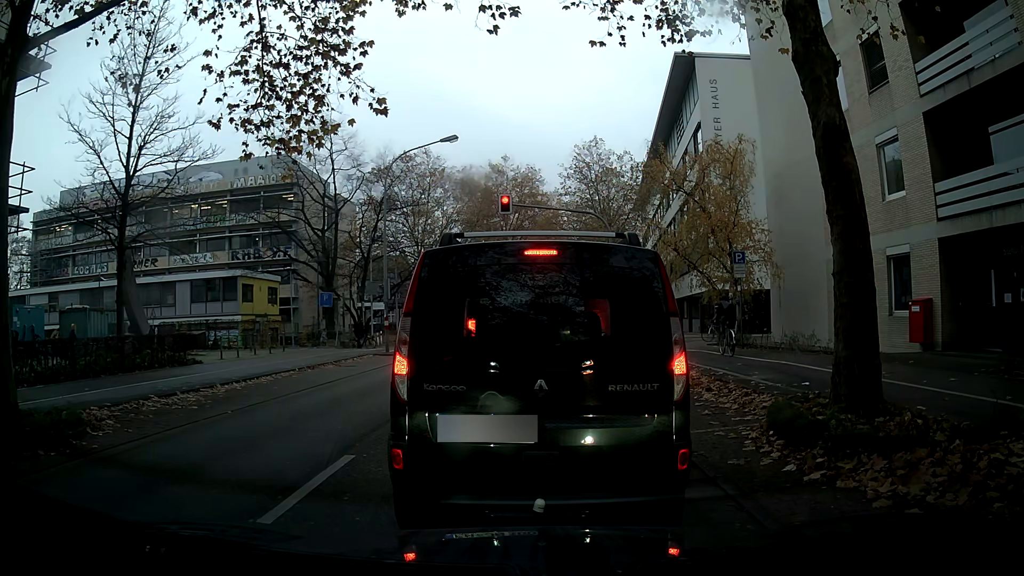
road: secondary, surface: asphalt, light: Day
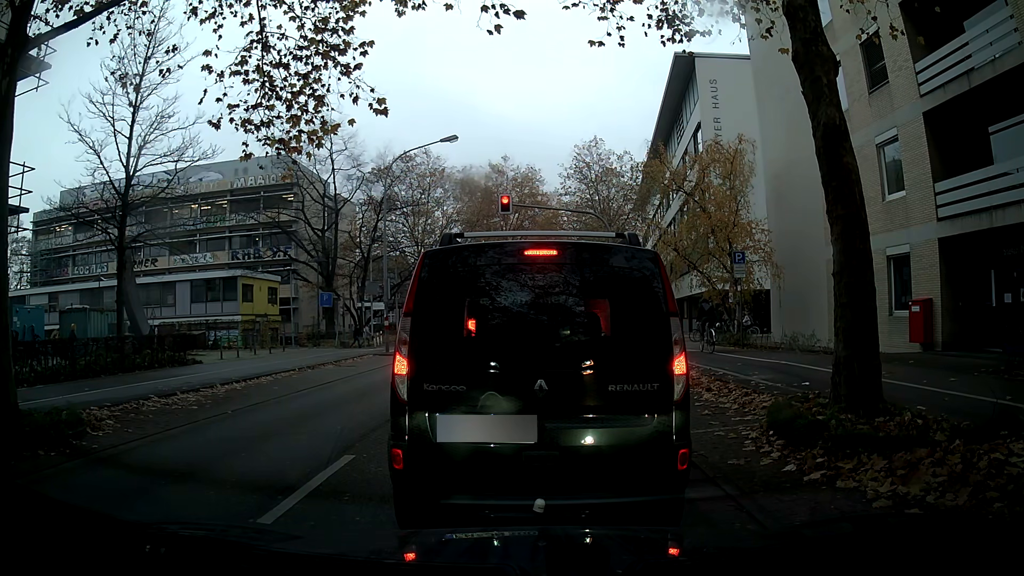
(0.0, 0.0) m; 0°
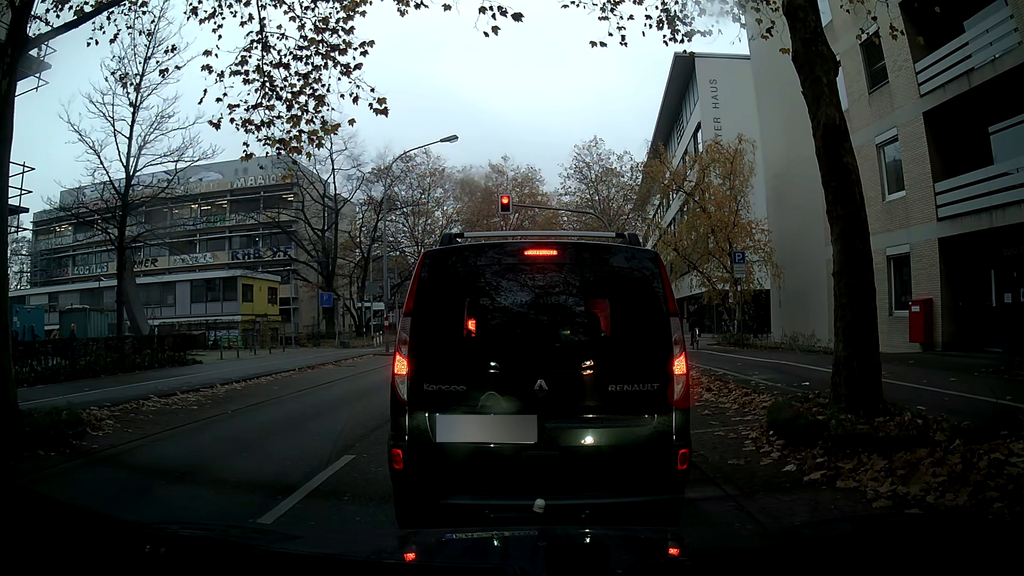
(0.0, 0.0) m; 0°
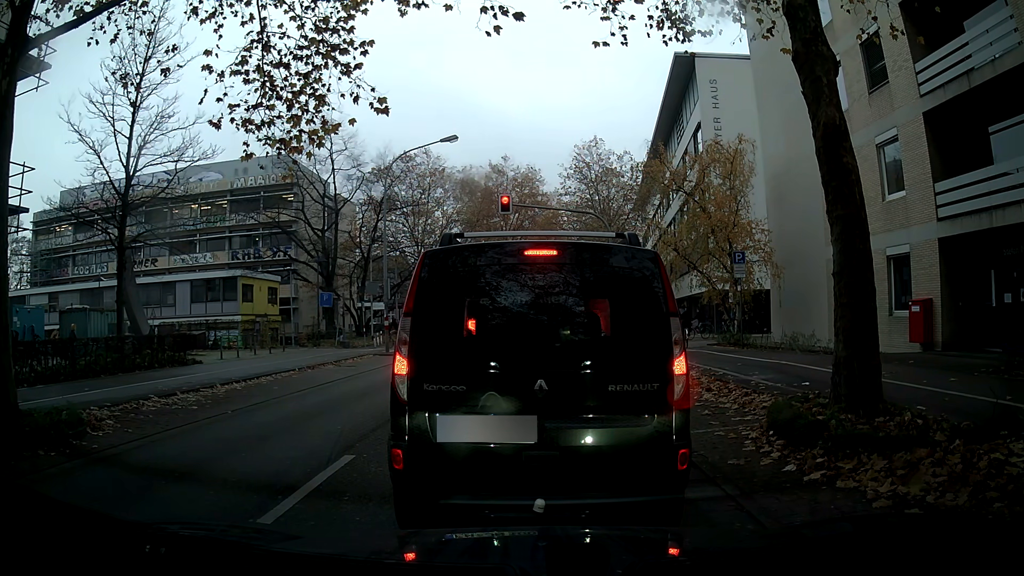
(0.0, 0.0) m; 0°
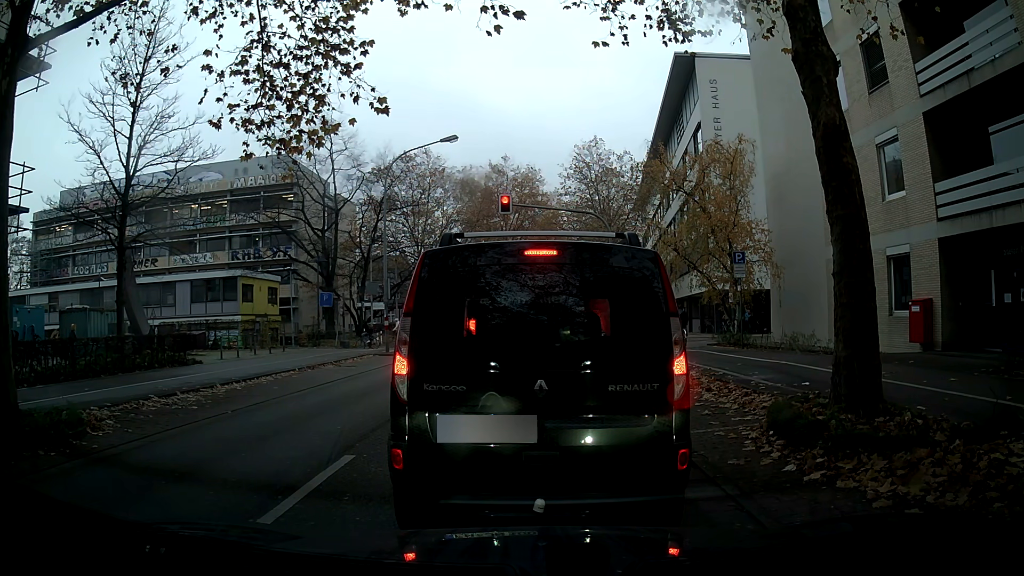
(0.0, 0.0) m; 0°
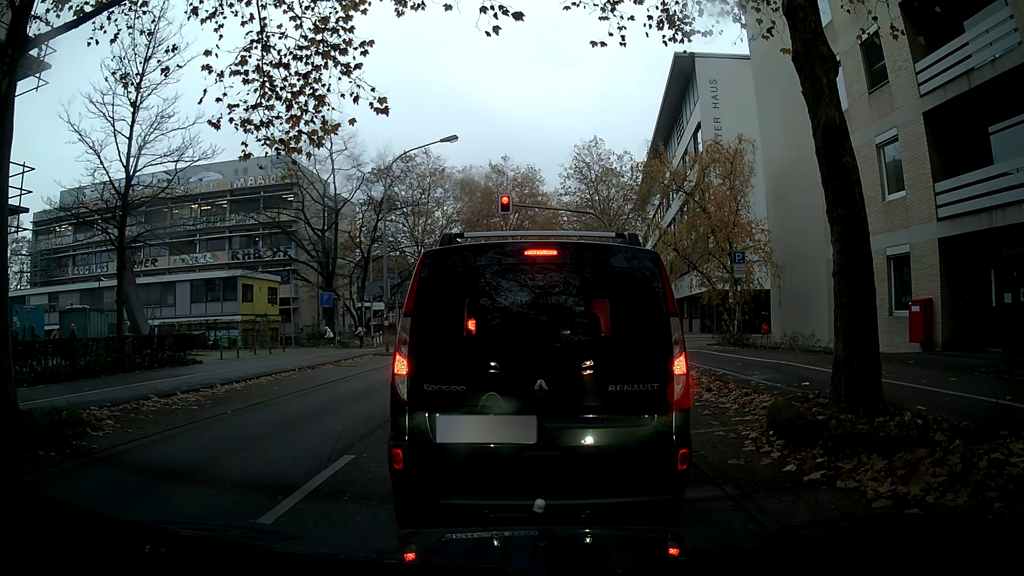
(0.0, 0.0) m; 0°
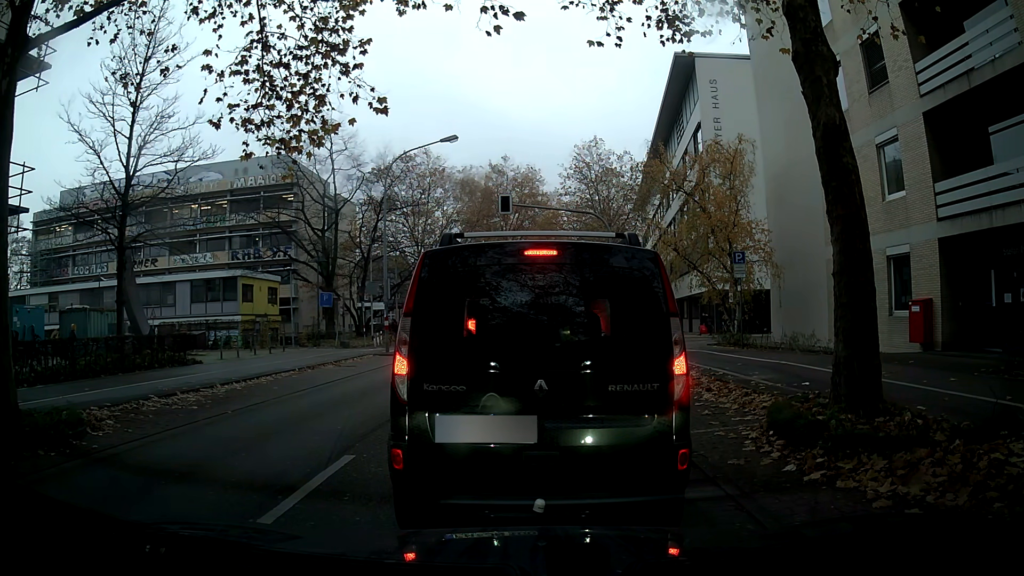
(0.0, 0.0) m; 0°
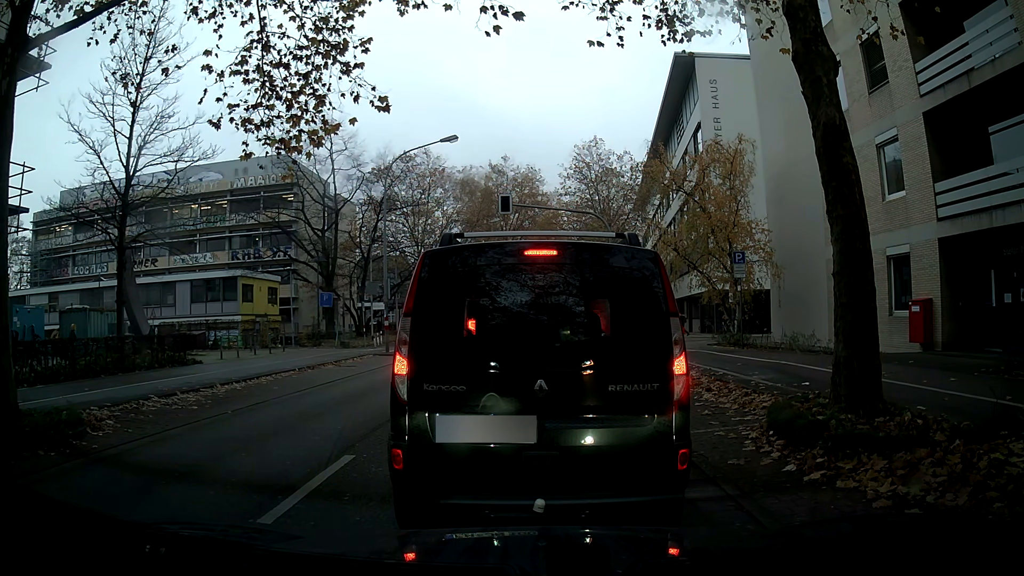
(0.0, 0.0) m; 0°
(0, +10) (+1, +20) (+3, +30) (+12, +33) (+22, +33) (+32, +33) (+42, +33) (+52, +32) (+62, +31) (+72, +31) m
